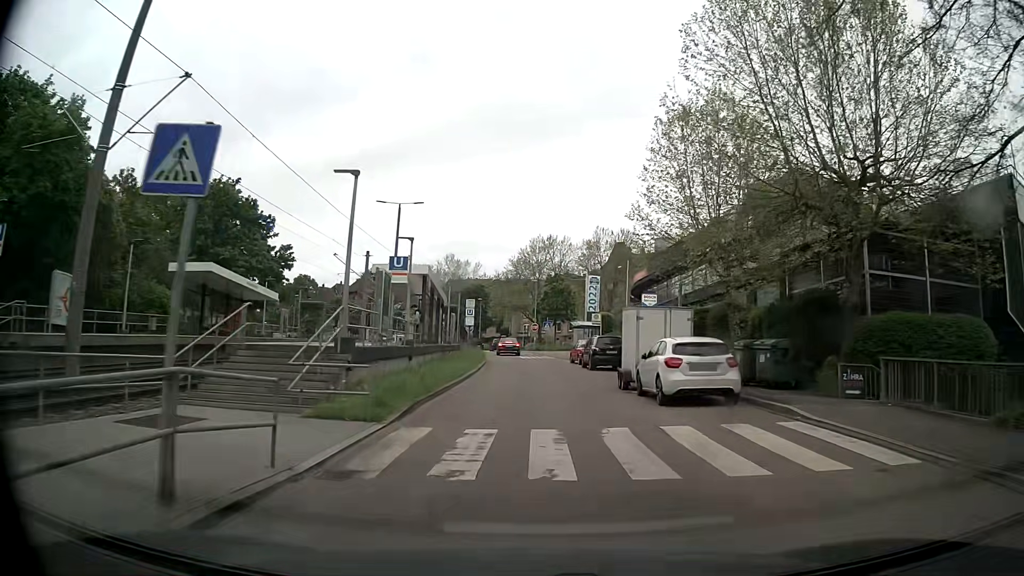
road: secondary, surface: asphalt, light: Day
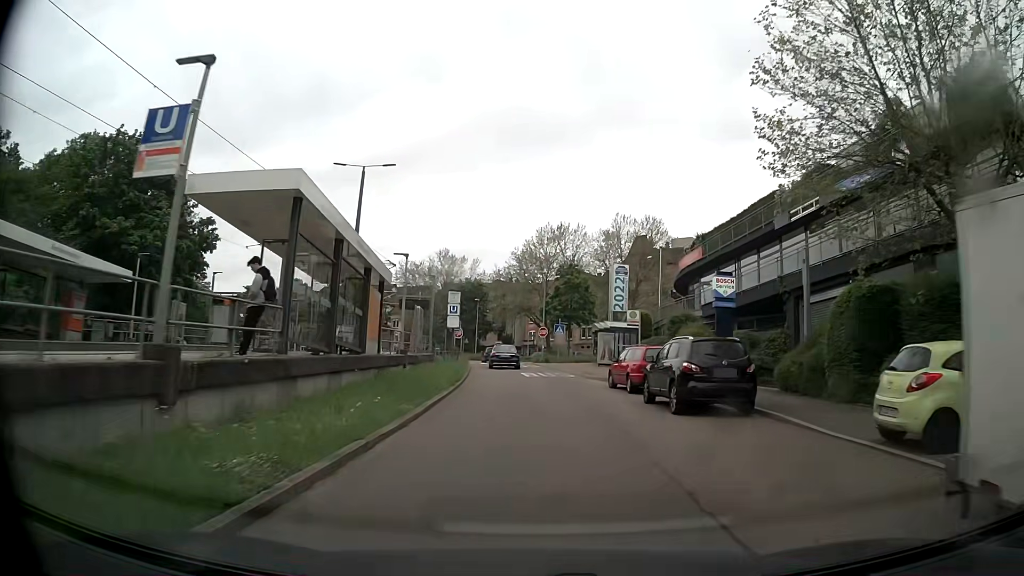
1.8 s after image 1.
(+0.1, +17.6) m; +1°
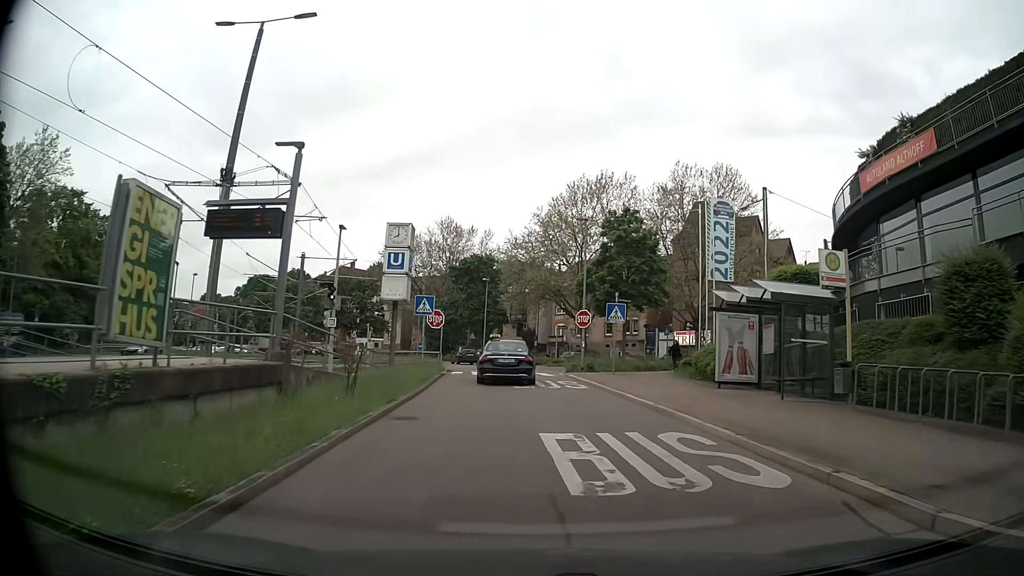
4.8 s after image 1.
(-0.7, +24.3) m; -3°
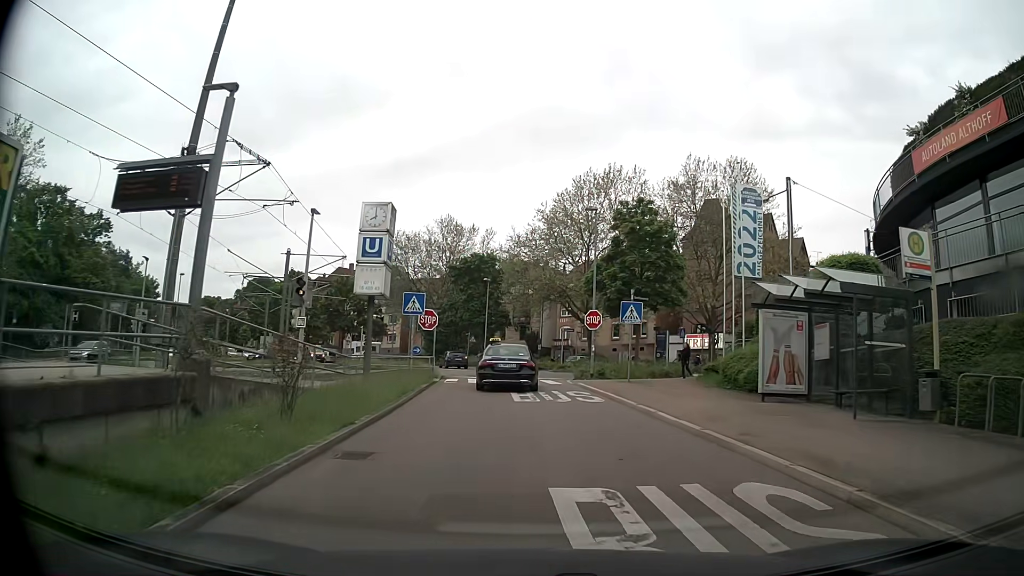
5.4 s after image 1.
(0.0, +3.5) m; 0°
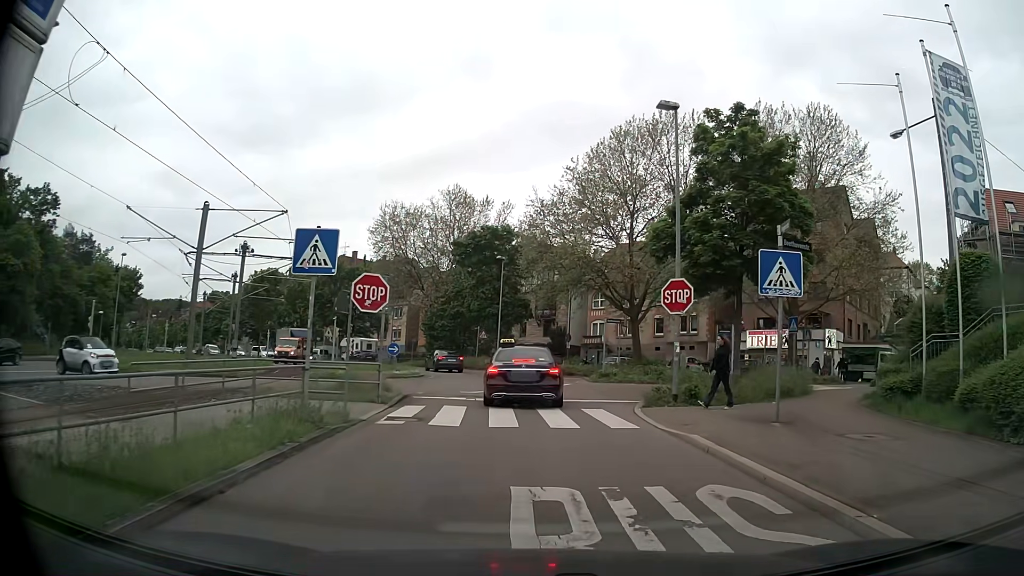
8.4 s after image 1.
(-0.3, +13.9) m; -2°
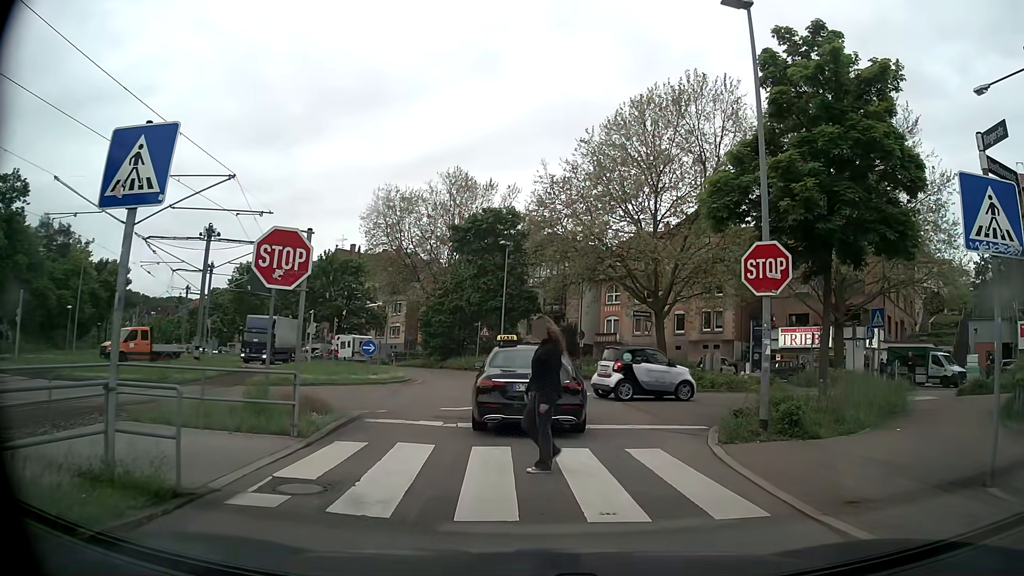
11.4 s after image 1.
(-0.1, +5.9) m; -1°
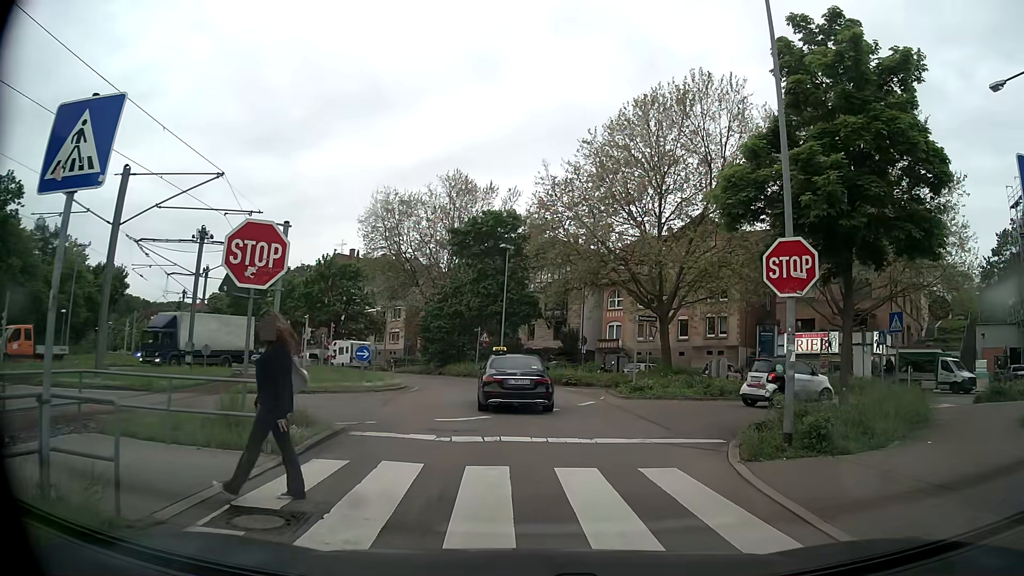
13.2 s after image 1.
(0.0, +1.1) m; +2°
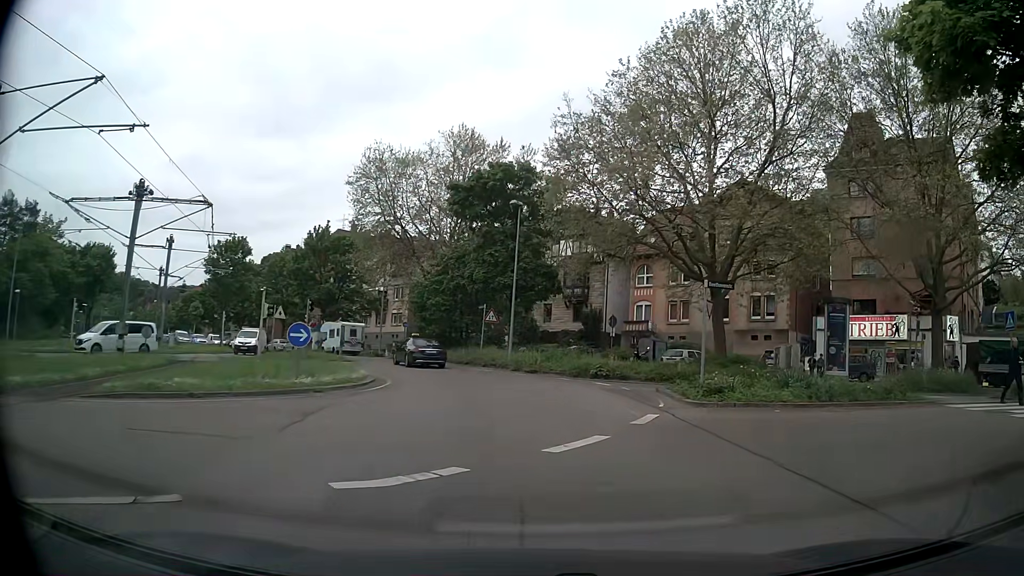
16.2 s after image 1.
(-0.4, +8.3) m; -1°
(-1, +10) (-2, +20) (-5, +29) (-9, +39) (-14, +47) (-20, +55) (-27, +63) (-34, +70) (-41, +77) (-48, +84) m
